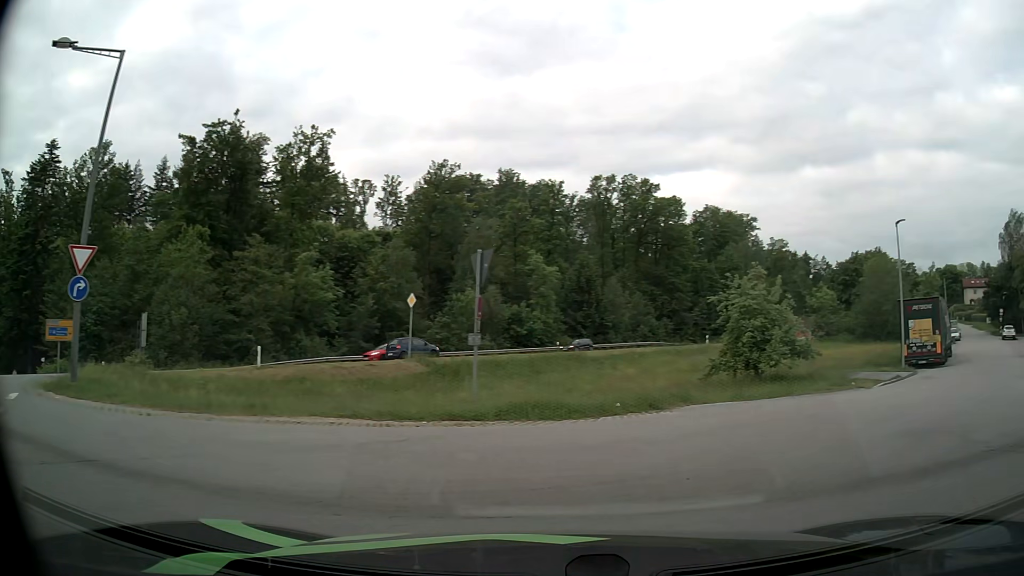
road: secondary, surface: asphalt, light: Day
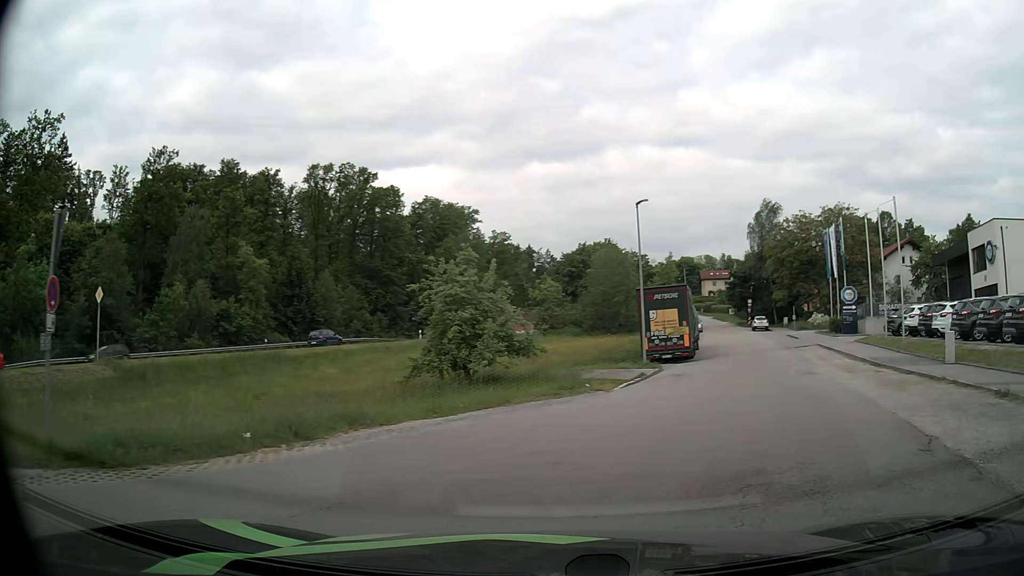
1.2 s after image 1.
(+0.9, +4.2) m; +21°
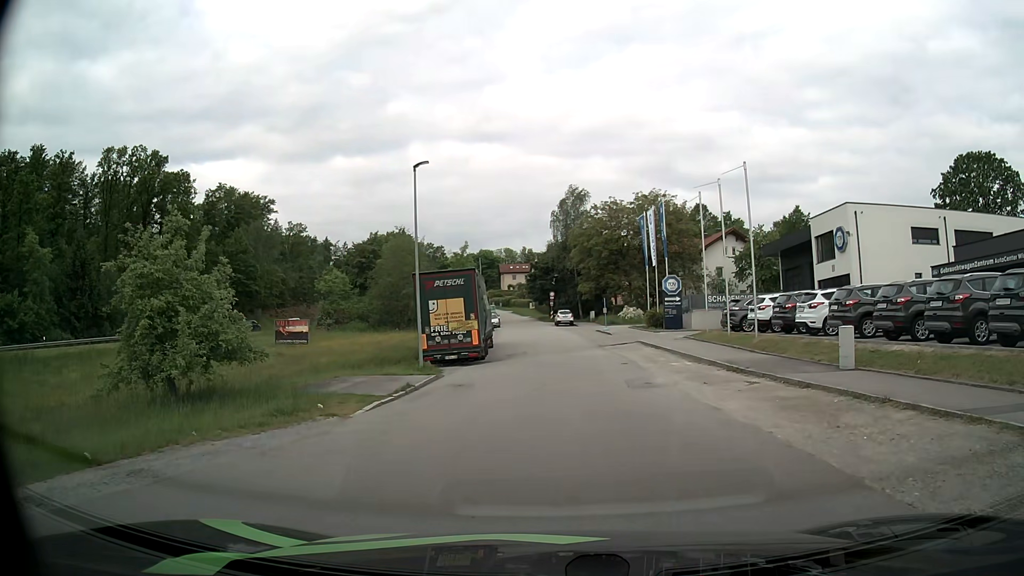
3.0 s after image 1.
(+1.4, +6.7) m; +17°
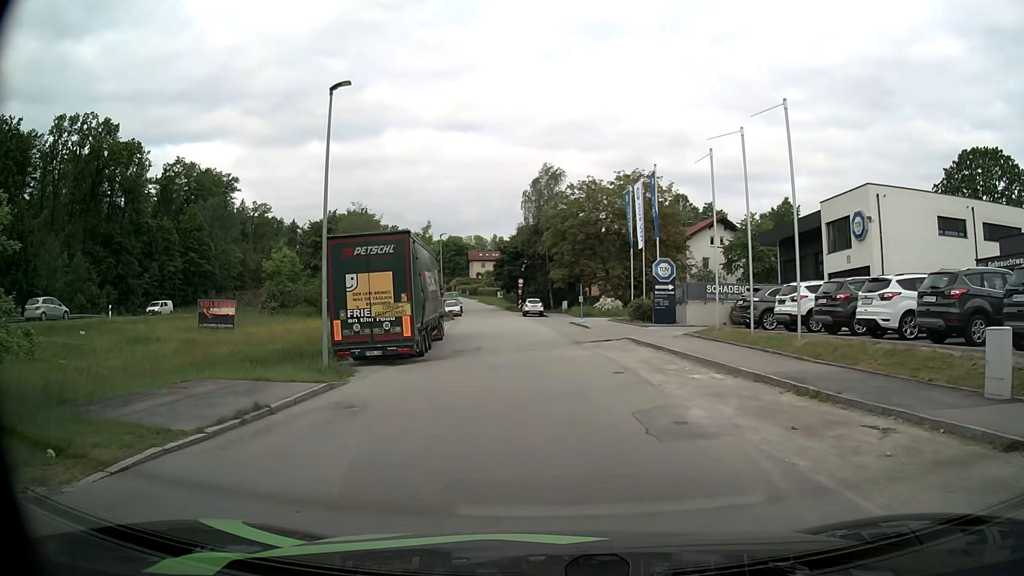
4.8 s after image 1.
(+0.3, +7.8) m; +3°
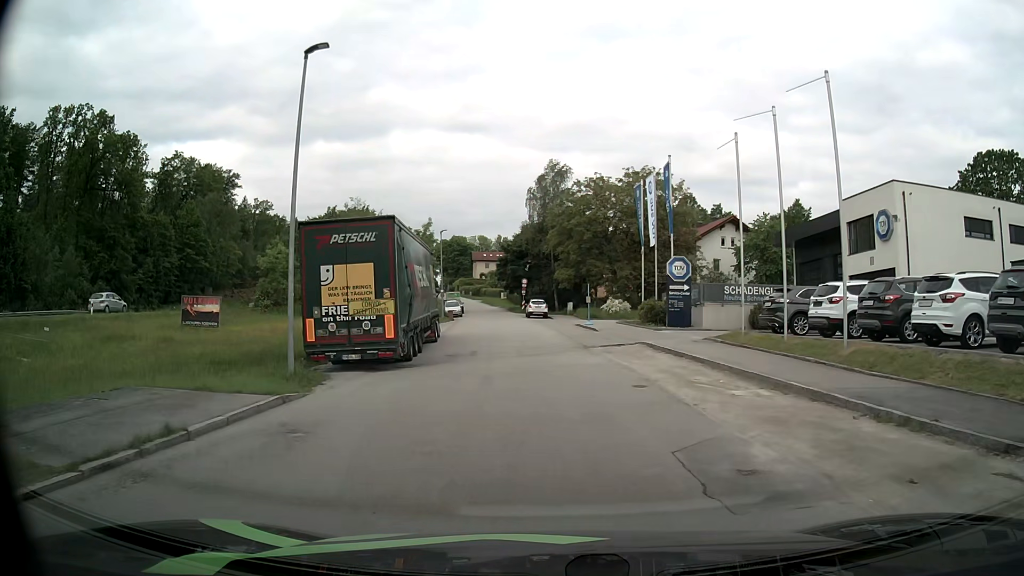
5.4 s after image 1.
(0.0, +2.8) m; -1°
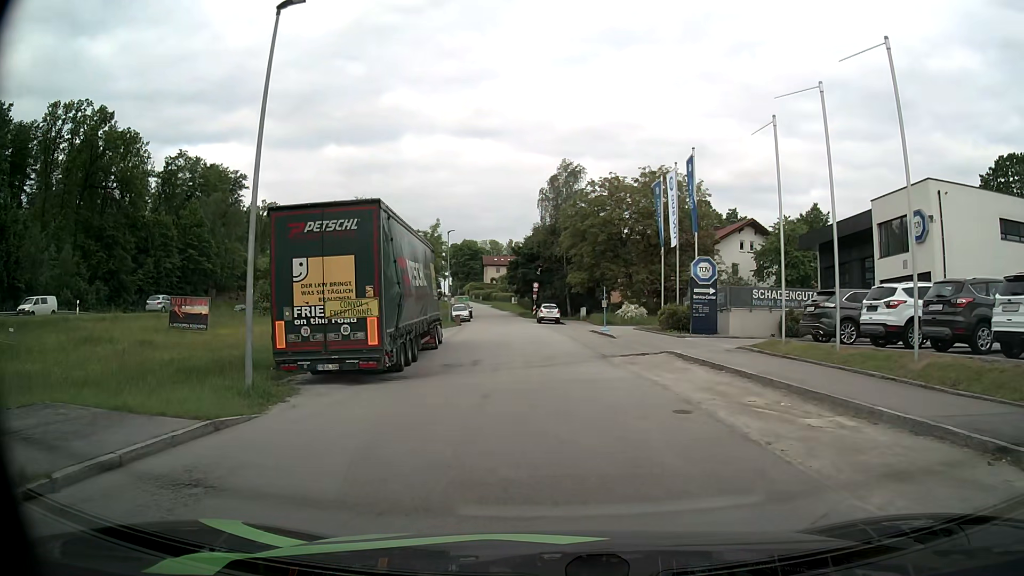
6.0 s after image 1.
(0.0, +2.9) m; 0°
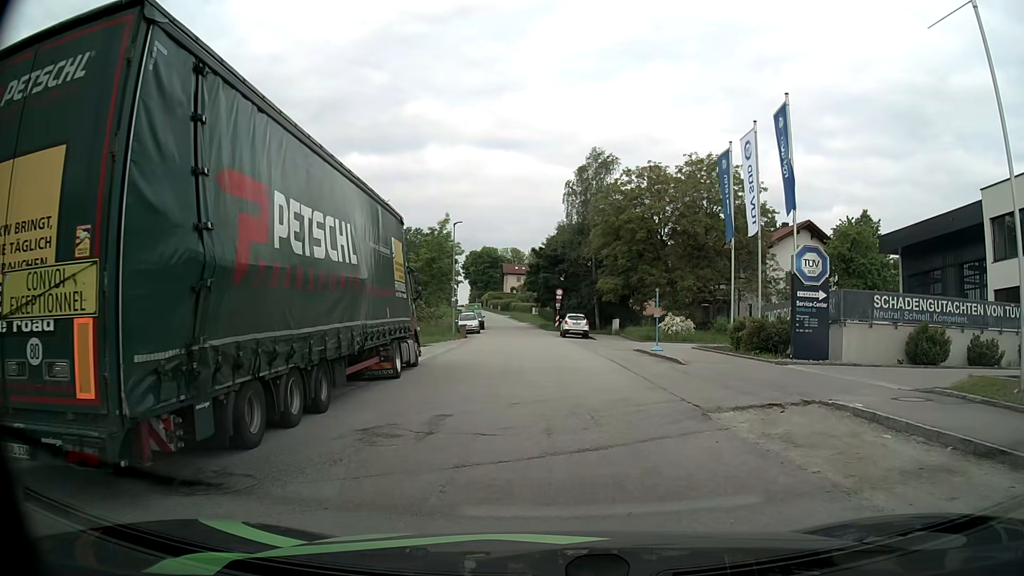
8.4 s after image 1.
(-0.3, +10.1) m; -2°
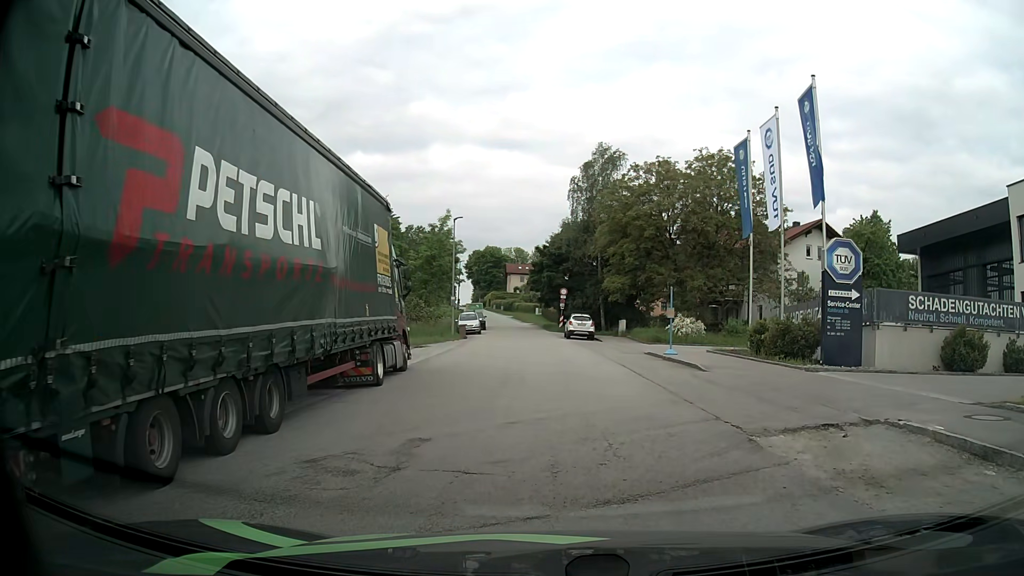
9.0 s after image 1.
(0.0, +2.1) m; -1°
